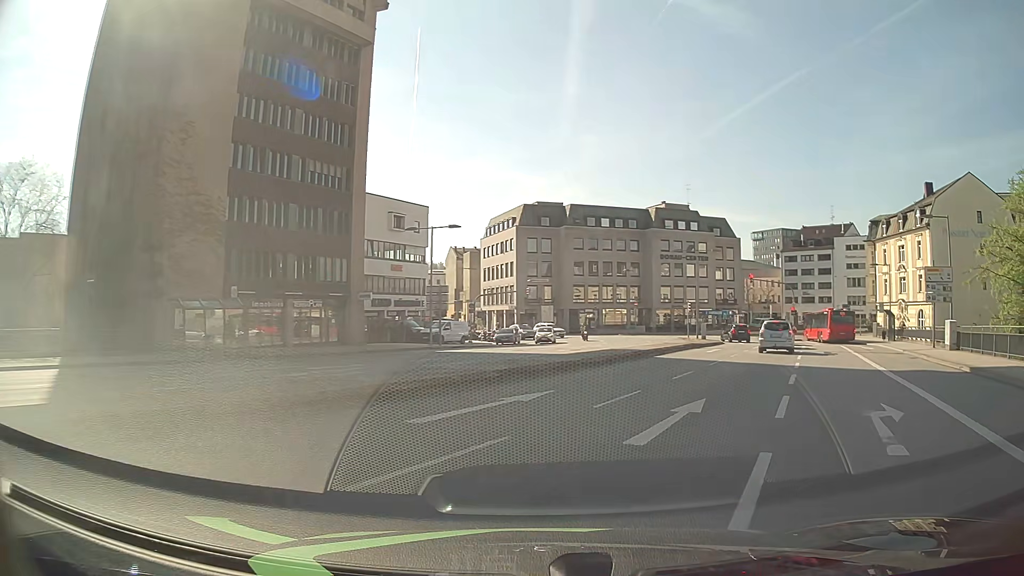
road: primary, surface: asphalt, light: Day
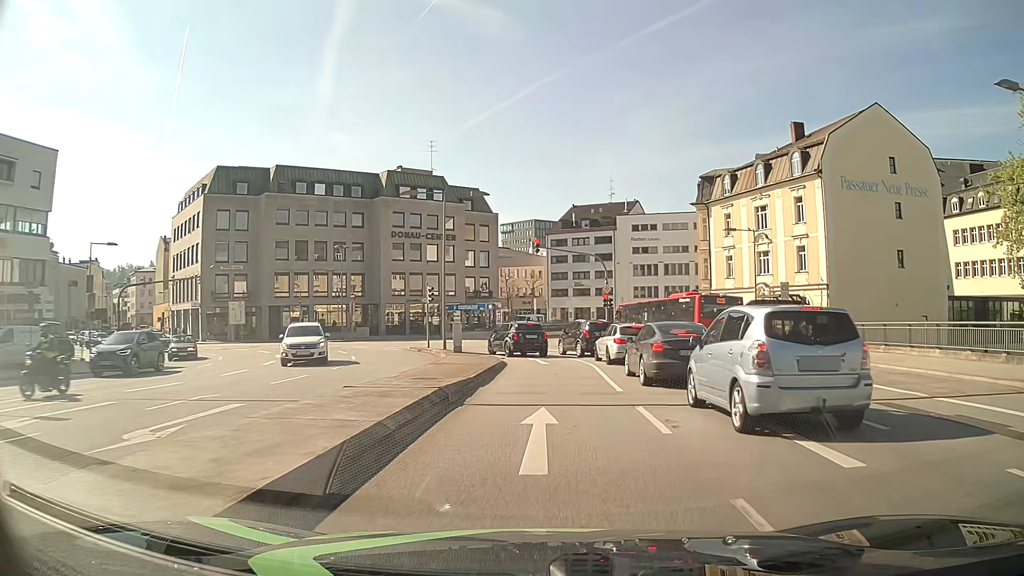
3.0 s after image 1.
(+5.6, +26.0) m; +22°
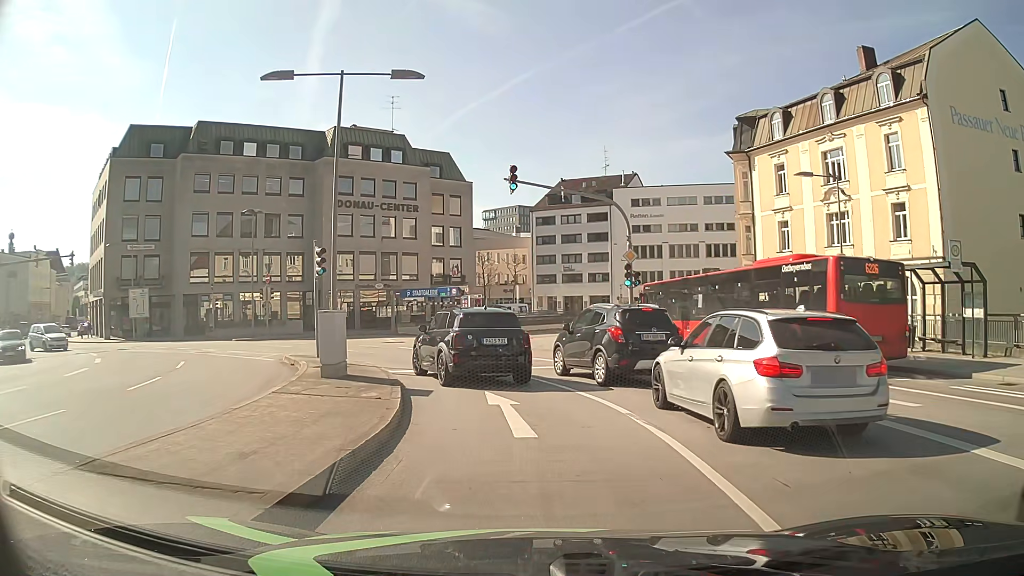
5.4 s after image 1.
(+0.4, +15.7) m; +2°
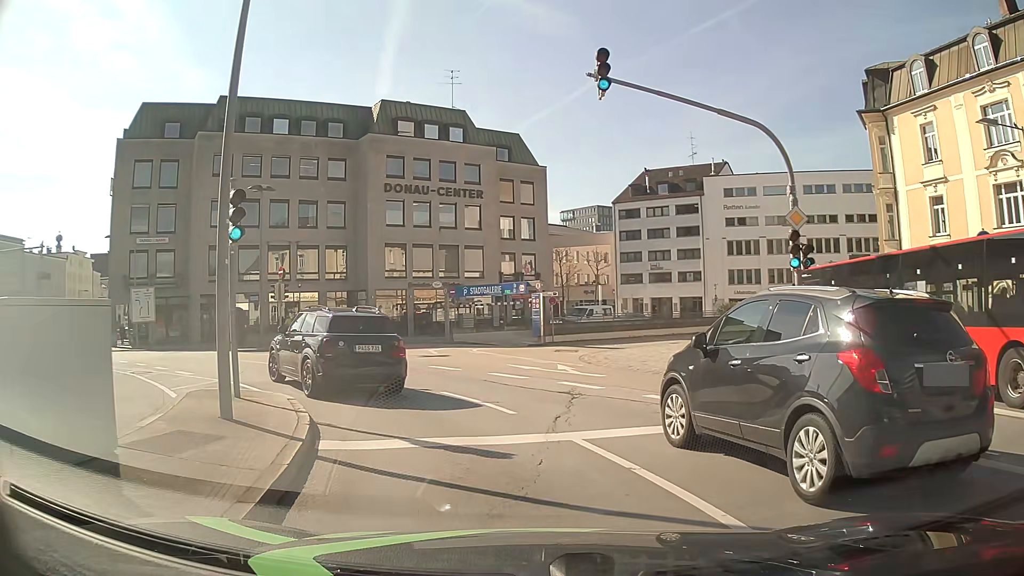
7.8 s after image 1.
(-0.4, +9.9) m; -7°
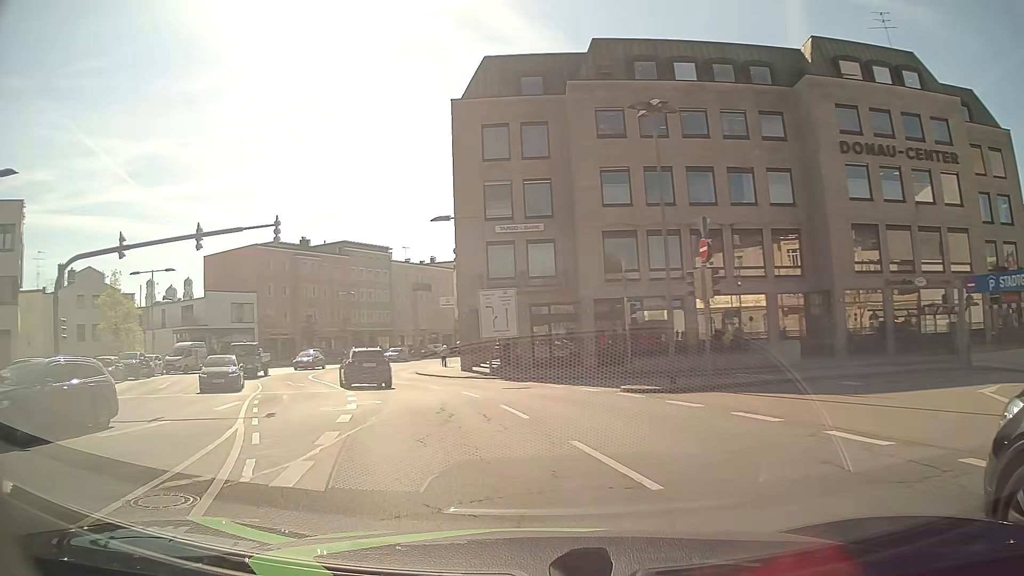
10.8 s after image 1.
(-4.0, +15.0) m; -36°
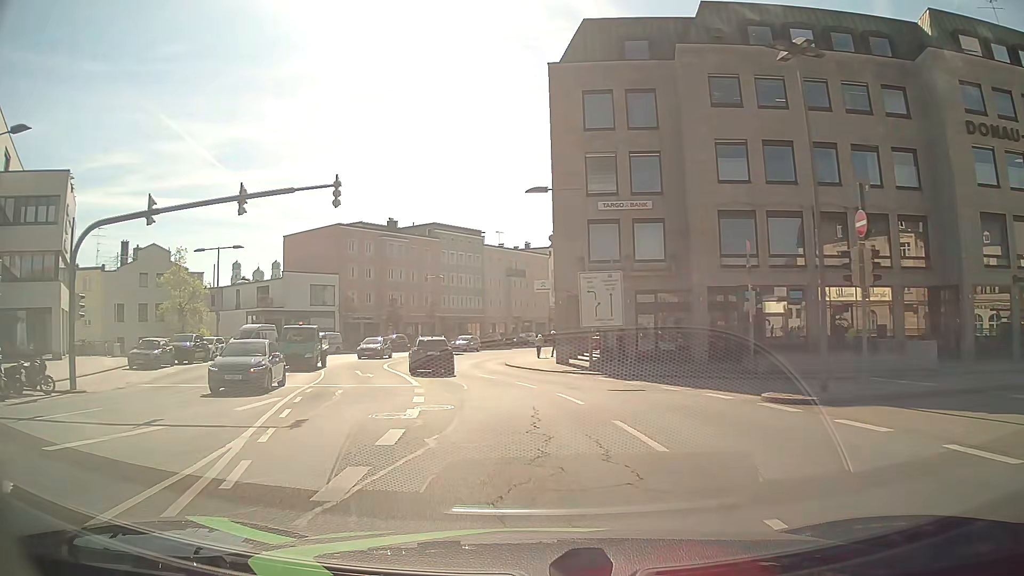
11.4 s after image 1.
(-0.4, +4.2) m; -9°
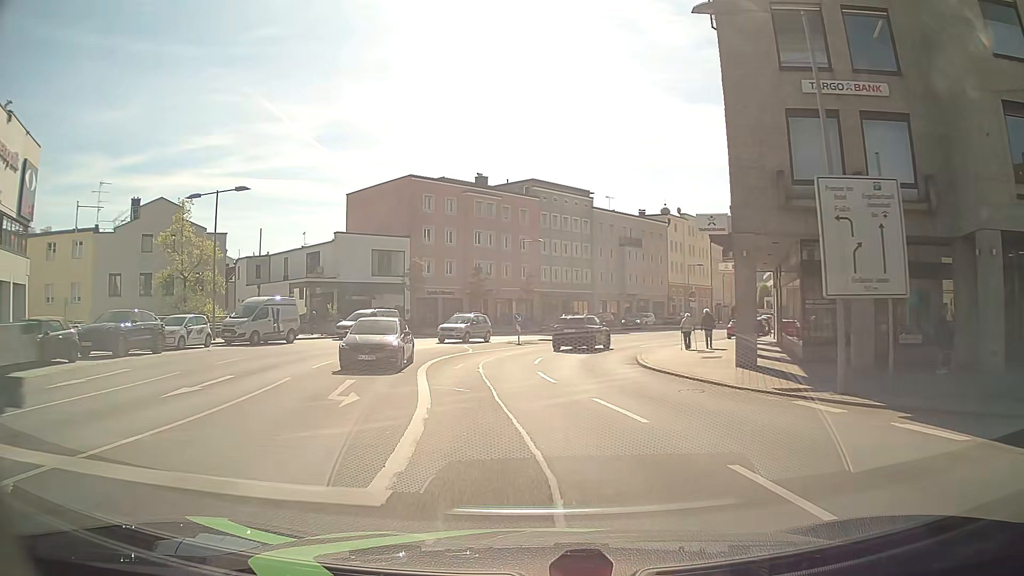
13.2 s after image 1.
(-1.1, +16.0) m; -7°
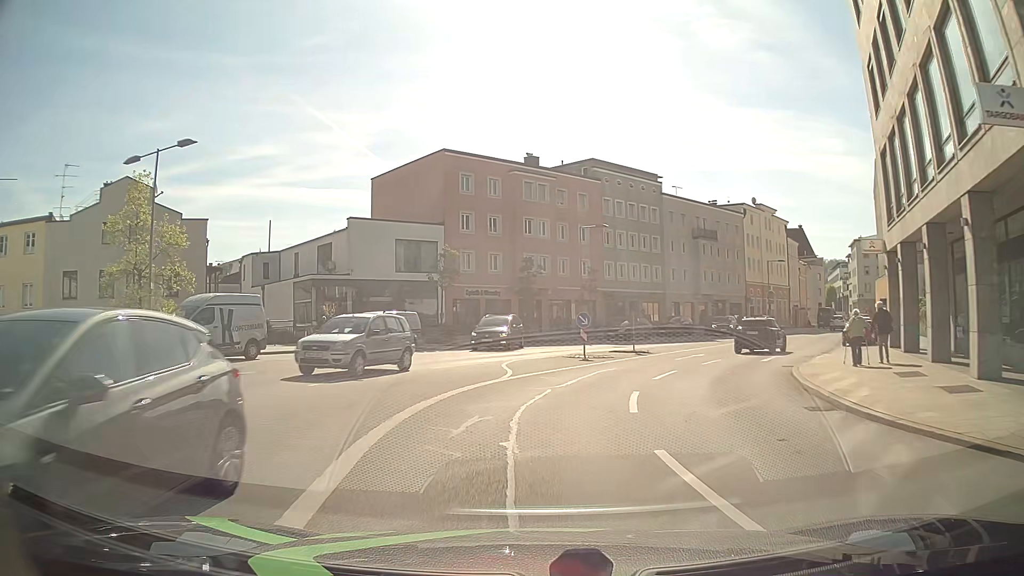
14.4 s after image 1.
(-0.6, +11.5) m; -5°
